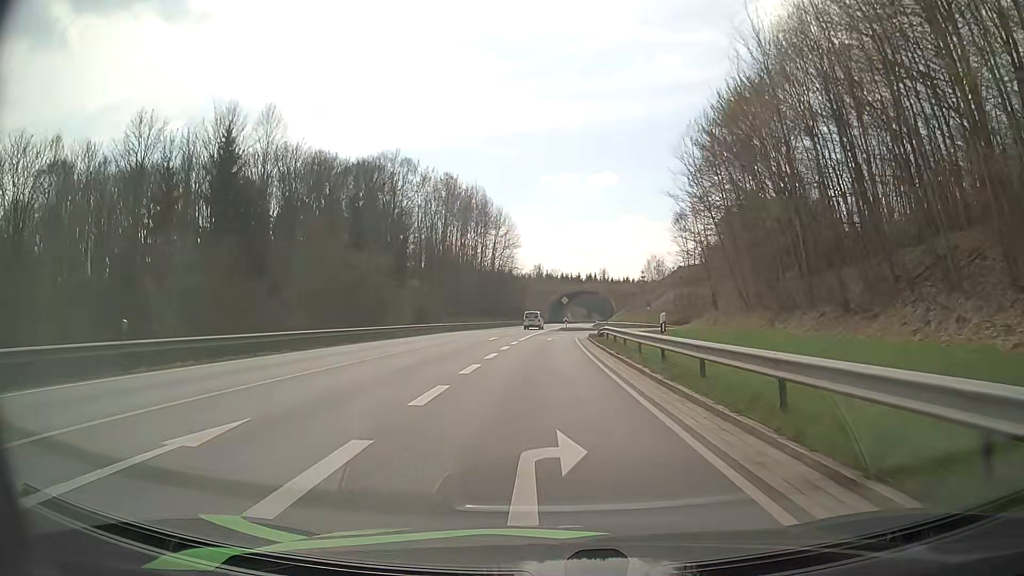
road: primary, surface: asphalt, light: Day
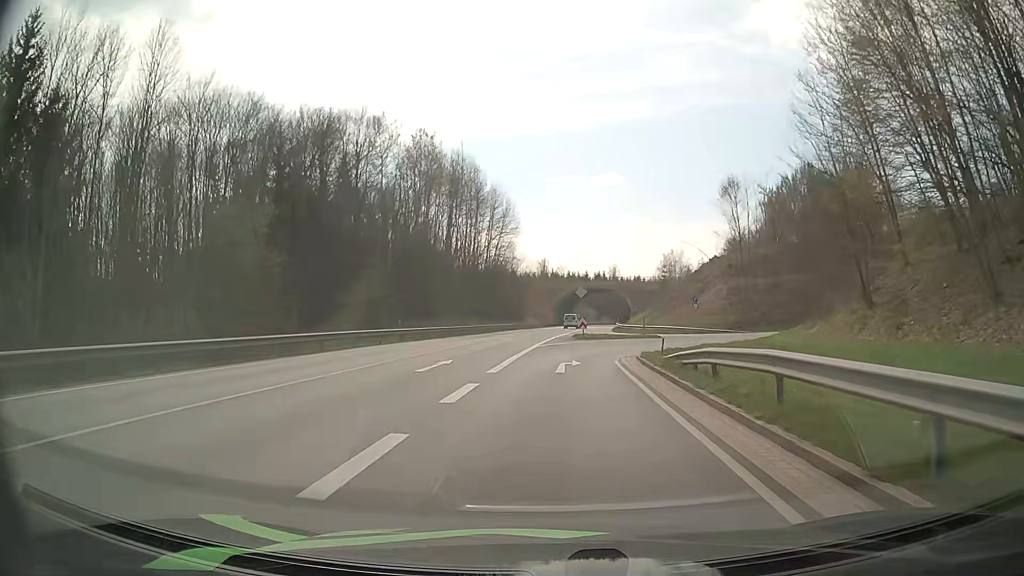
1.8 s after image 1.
(-0.1, +23.1) m; 0°
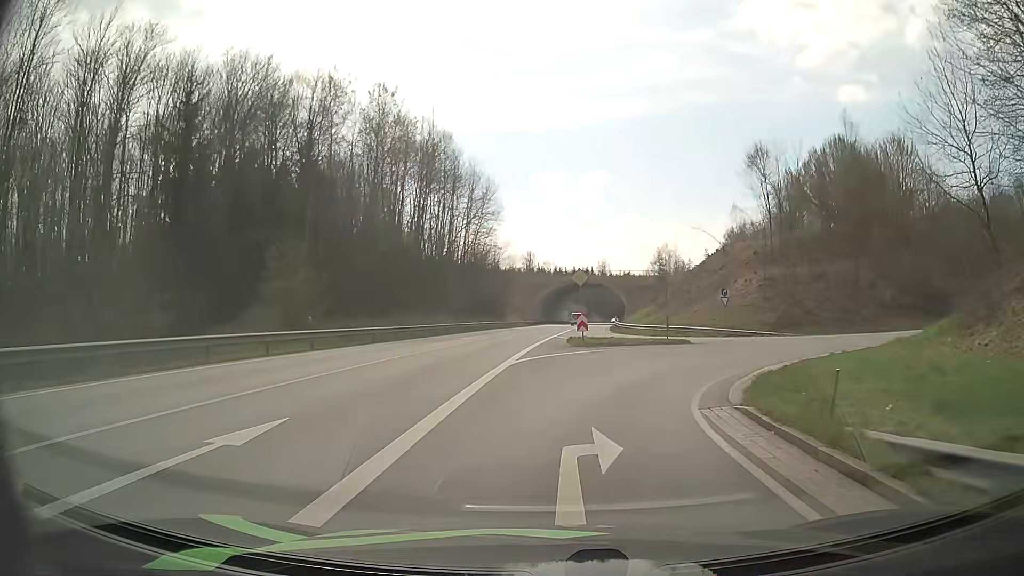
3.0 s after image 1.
(0.0, +13.3) m; 0°
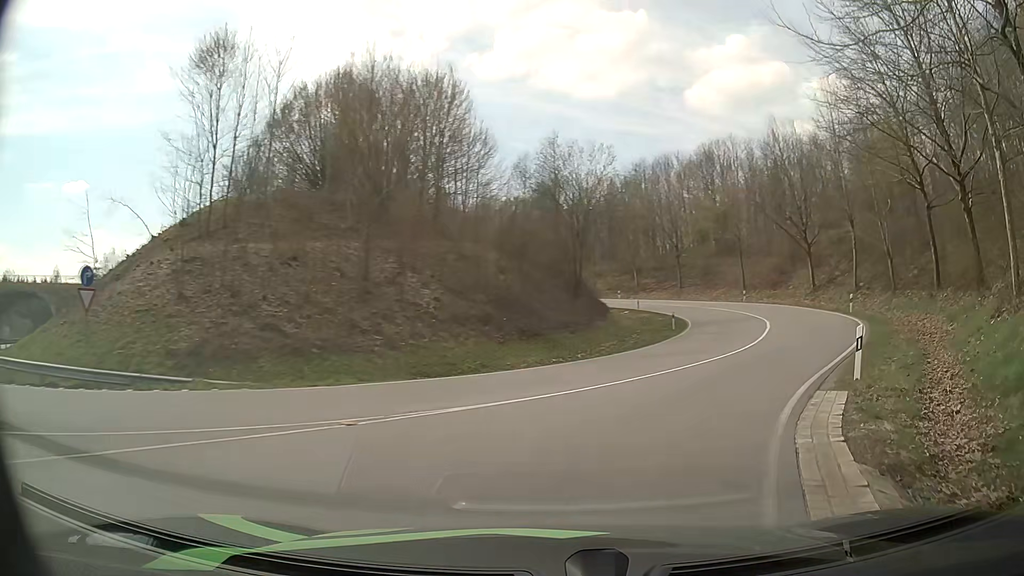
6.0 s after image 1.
(+7.8, +24.2) m; +45°
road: primary_link
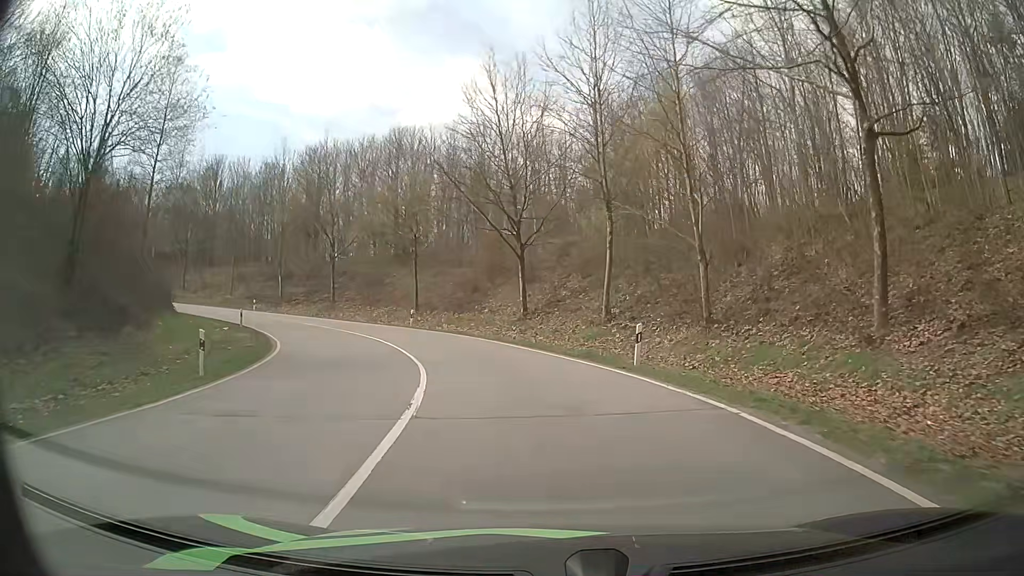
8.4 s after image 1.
(+7.3, +21.1) m; +29°
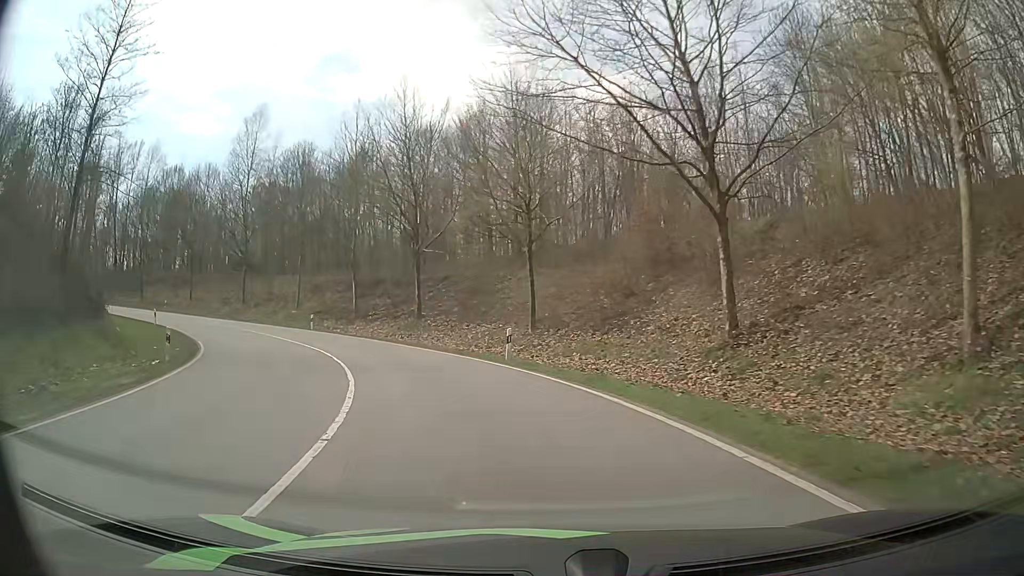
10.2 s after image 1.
(-1.6, +19.2) m; -13°
(-1, +10) (-3, +20) (-7, +29) (-13, +37) (-20, +44) (-28, +50) (-37, +54) (-47, +57) (-57, +58) (-67, +57) m
